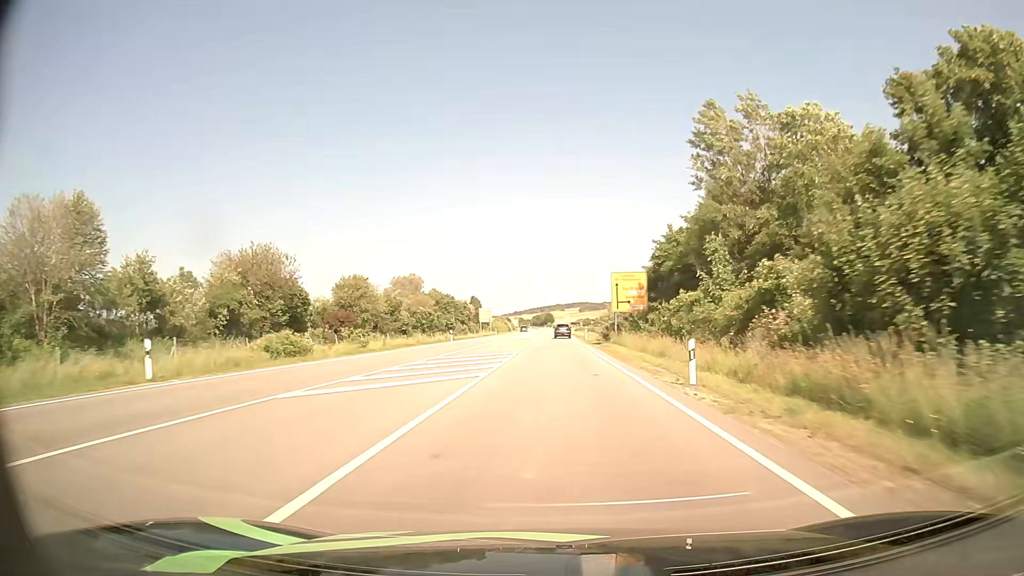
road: primary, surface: asphalt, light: Day
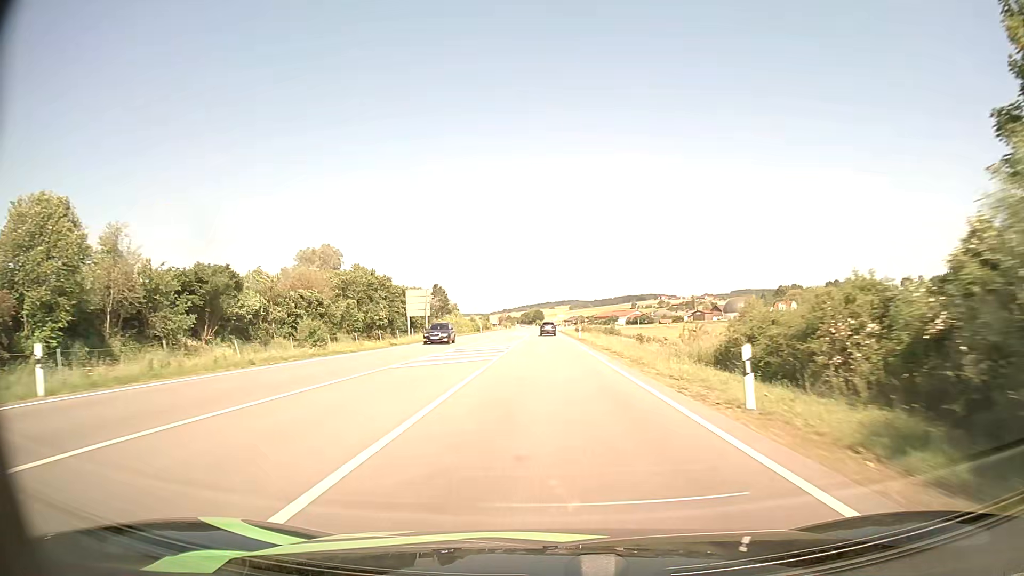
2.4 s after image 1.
(+0.3, +55.1) m; +1°
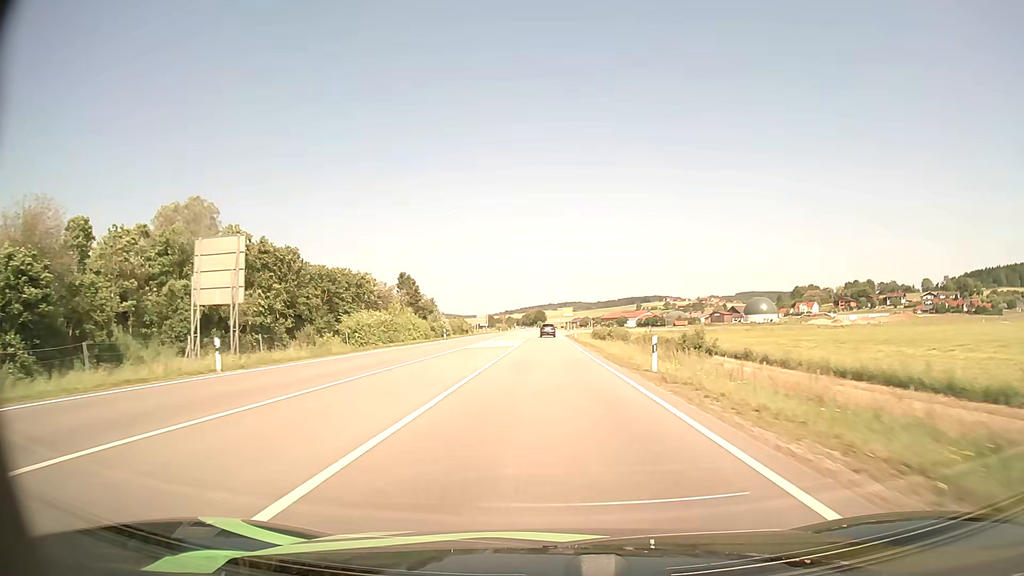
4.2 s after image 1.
(-0.1, +41.1) m; 0°
(0, +10) (0, +20) (0, +30) (0, +40) (0, +50) (0, +60) (0, +70) (0, +80) (0, +90) (0, +100) m
